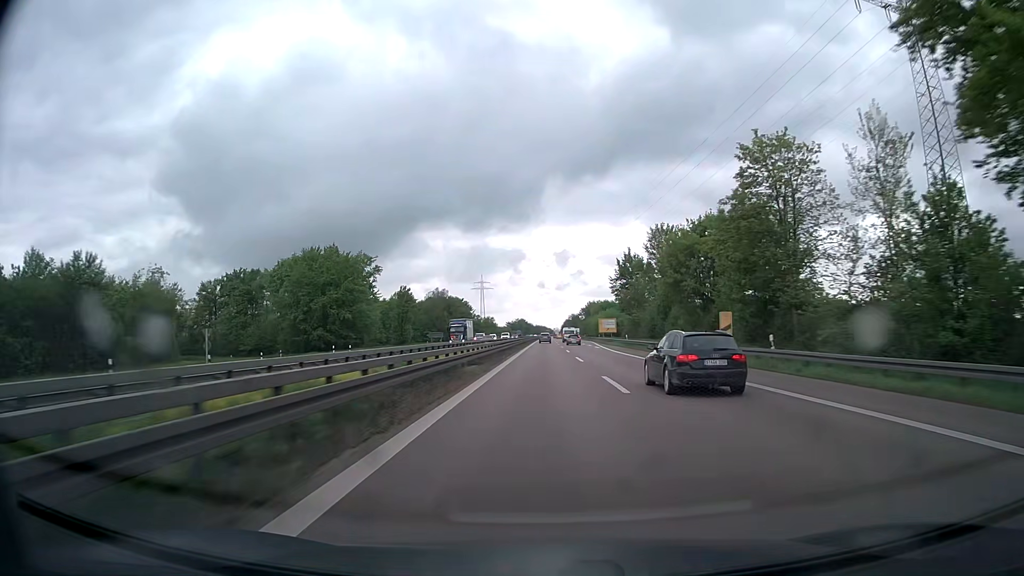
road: trunk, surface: asphalt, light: Day
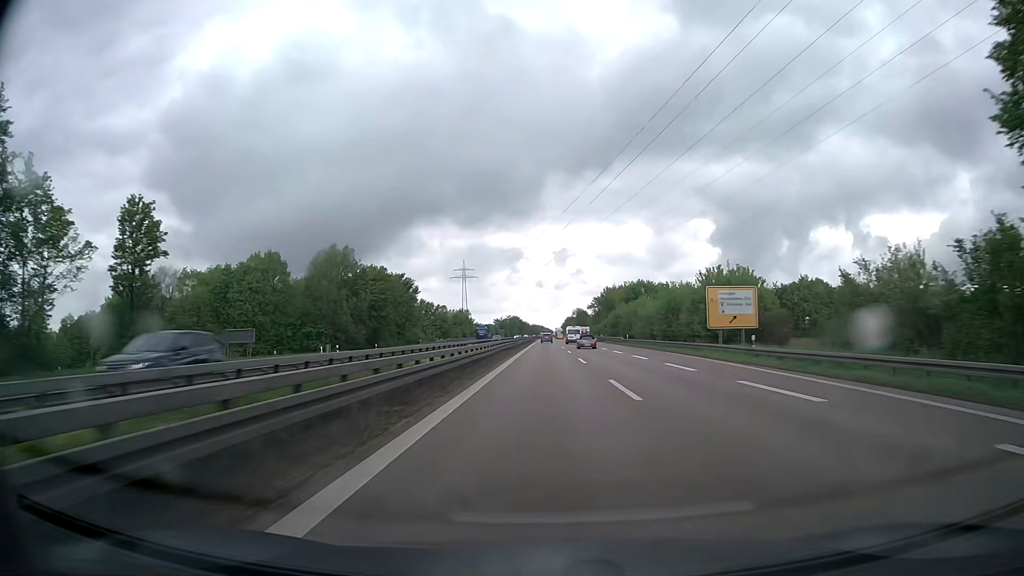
(+0.3, +91.9) m; 0°
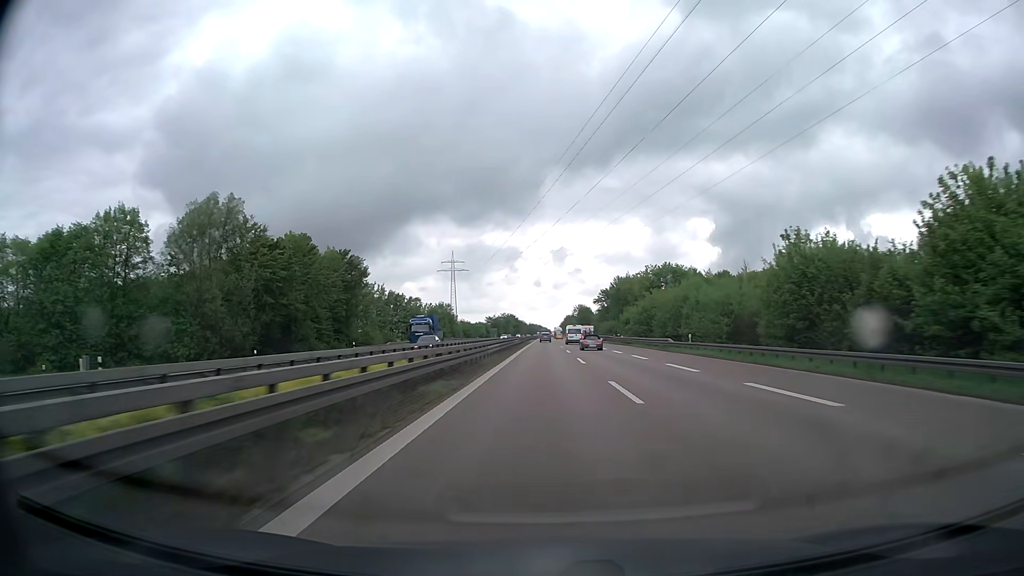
(+0.1, +36.8) m; 0°
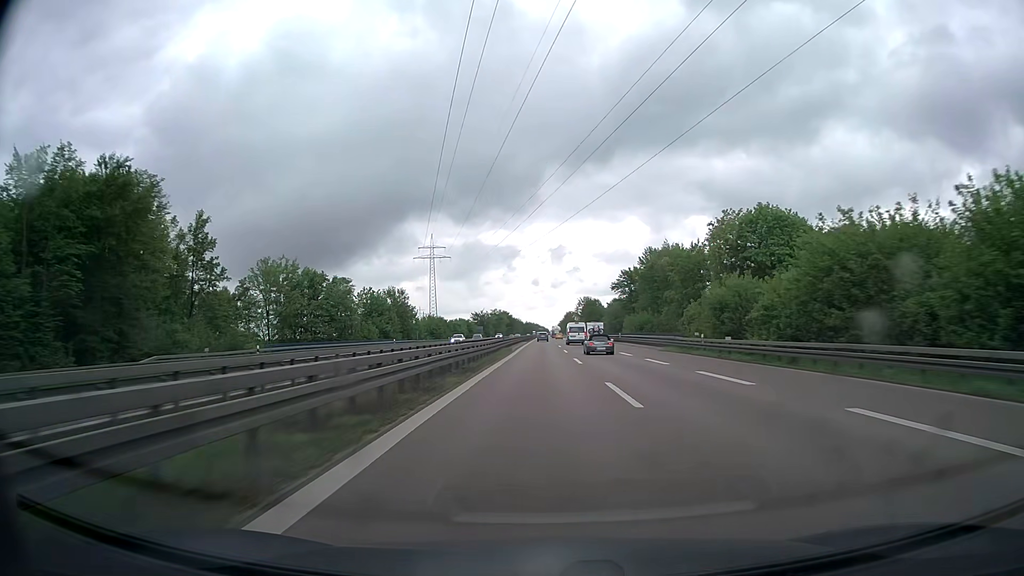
(+0.1, +55.0) m; 0°
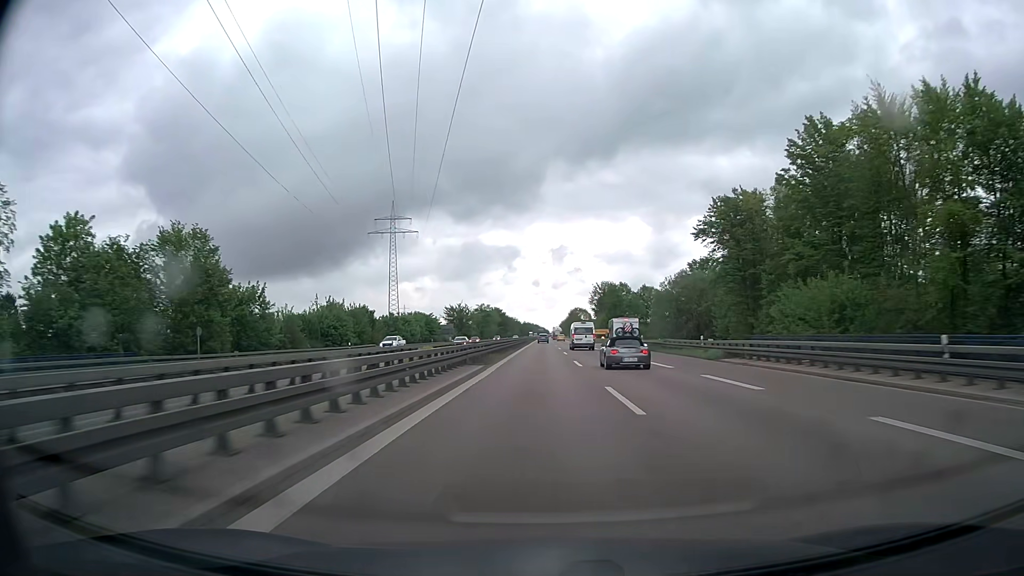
(0.0, +73.1) m; 0°
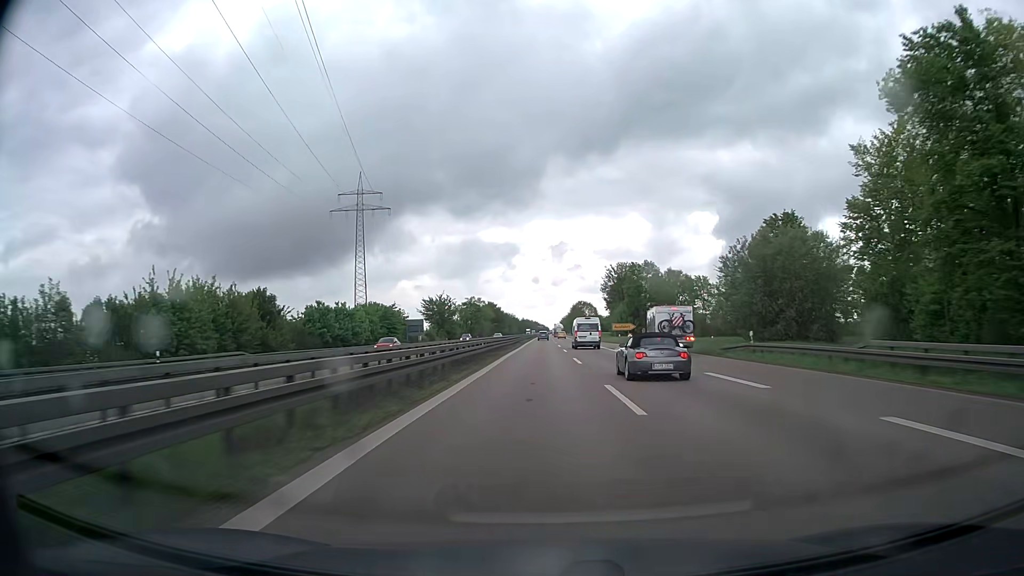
(0.0, +36.5) m; 0°
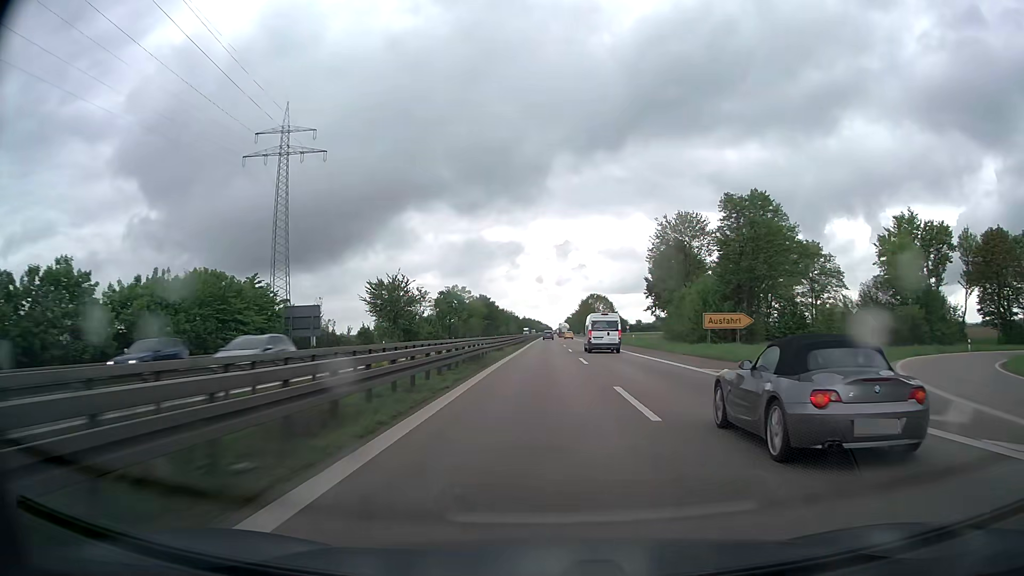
(-0.1, +54.8) m; 0°
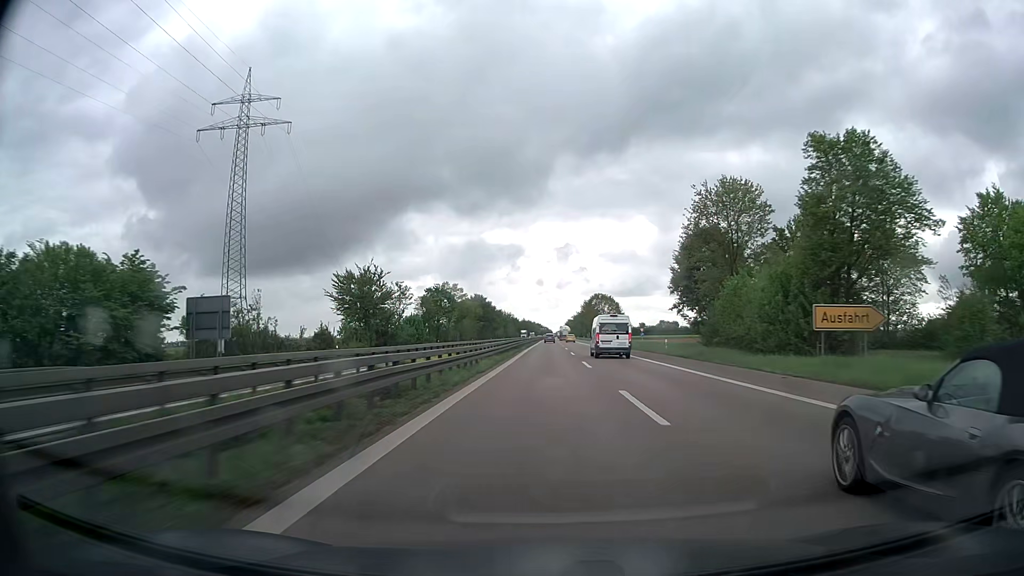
(0.0, +18.3) m; 0°
(0, +10) (0, +20) (0, +30) (0, +40) (0, +50) (0, +60) (0, +70) (0, +80) (+1, +90) (+1, +100) m
